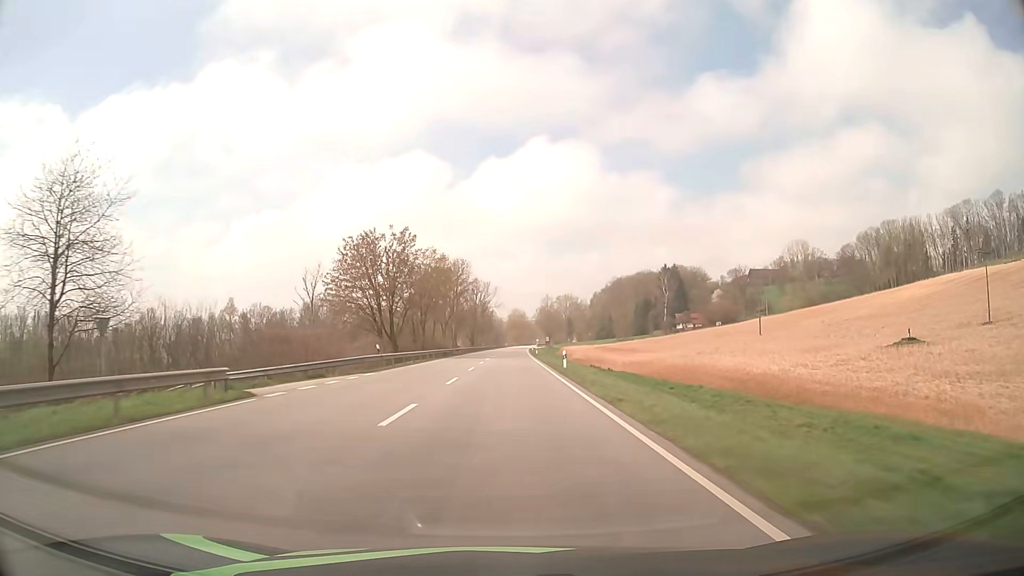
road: primary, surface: asphalt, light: Day
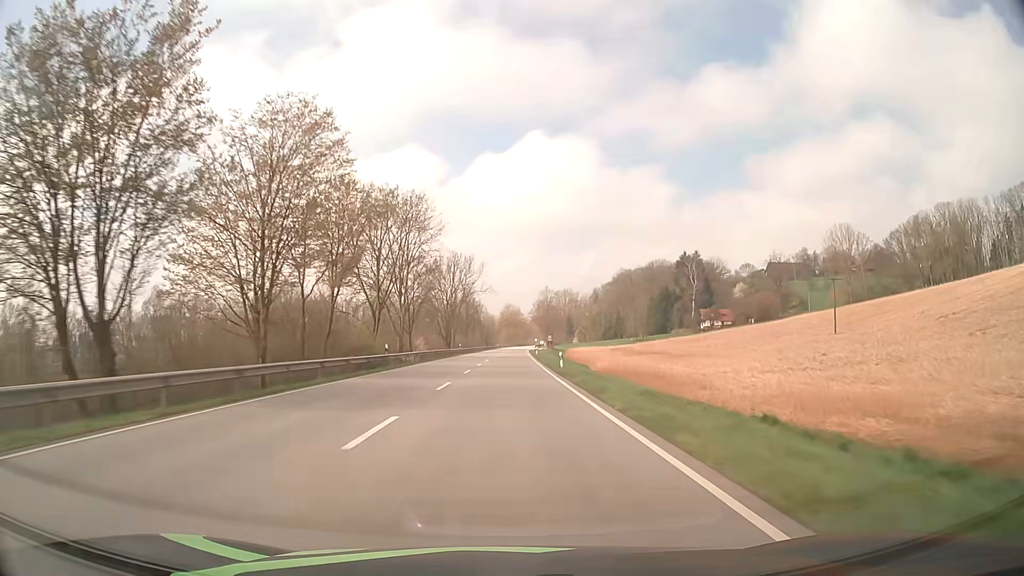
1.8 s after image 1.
(+0.3, +47.5) m; +1°
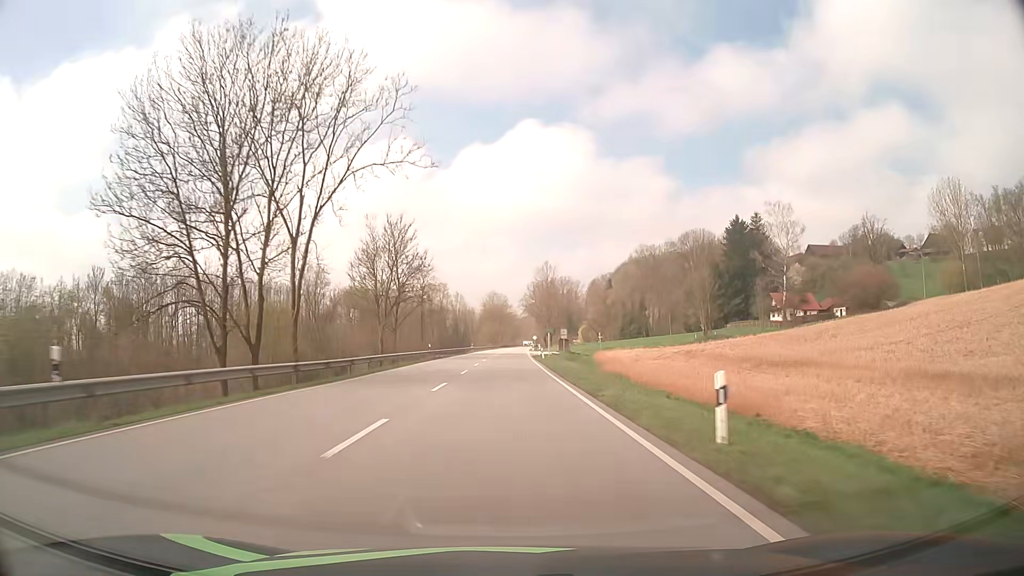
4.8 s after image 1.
(+0.9, +79.1) m; +1°
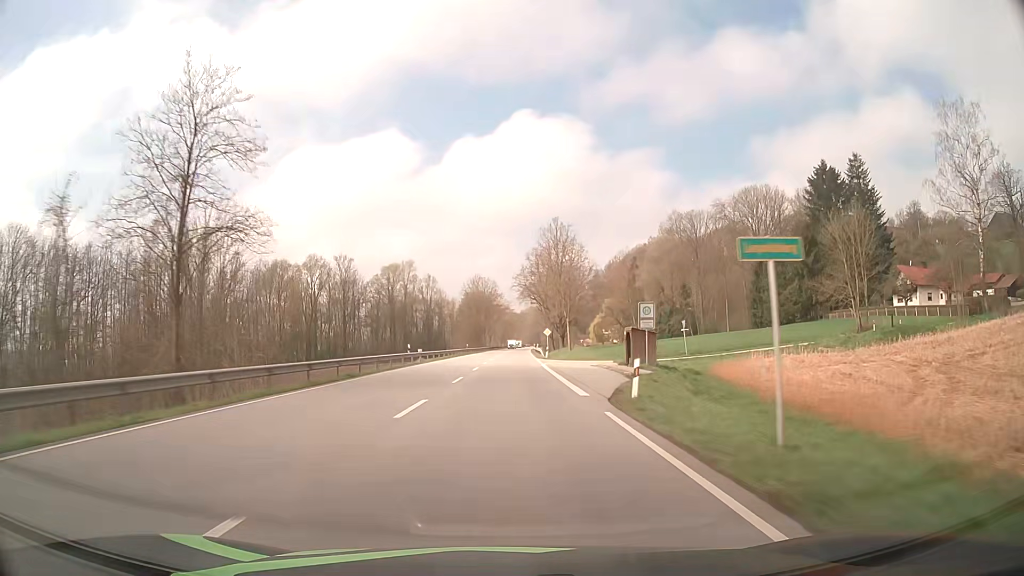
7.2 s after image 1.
(+0.5, +63.2) m; +1°
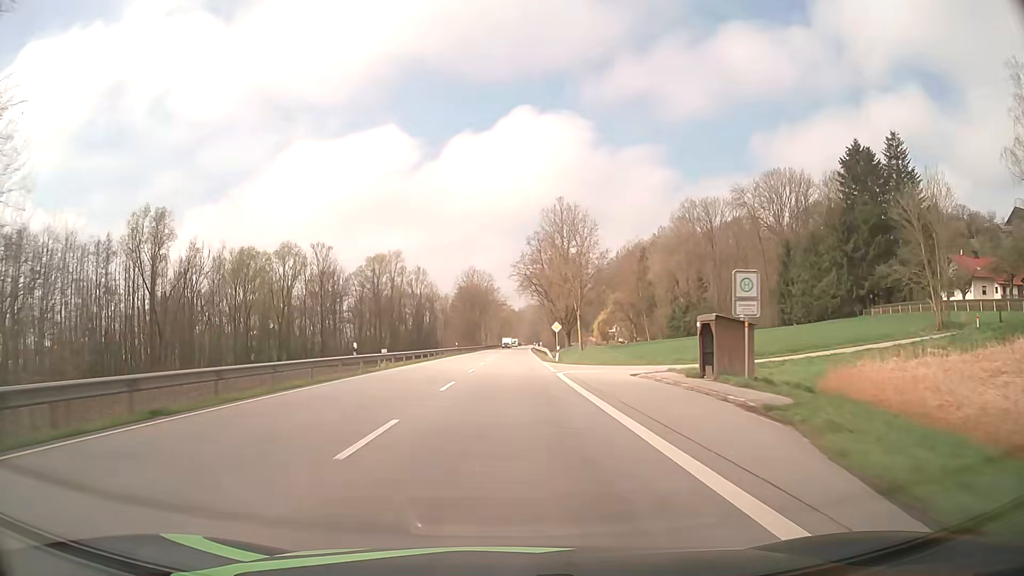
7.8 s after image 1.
(0.0, +15.8) m; 0°
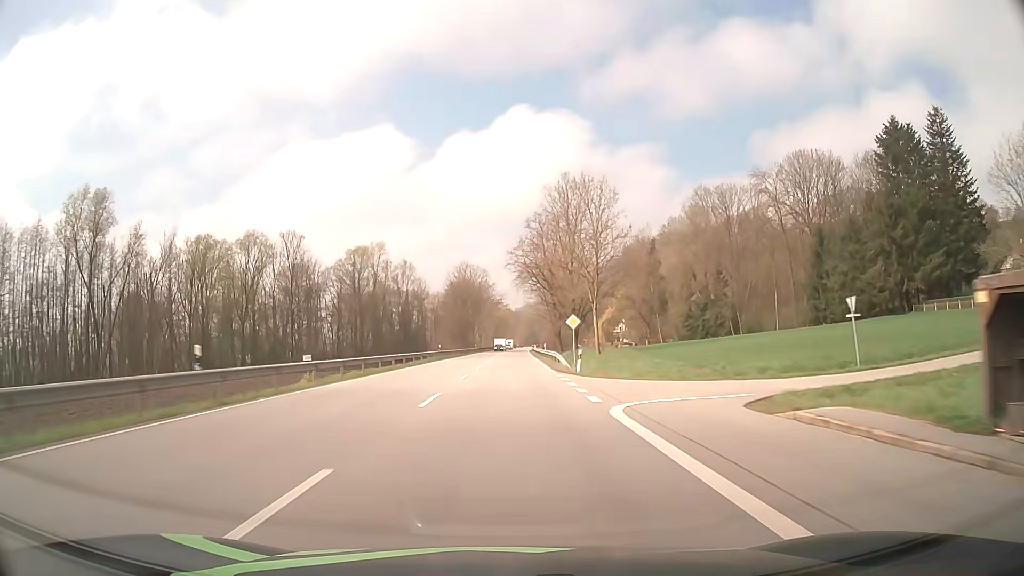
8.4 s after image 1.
(0.0, +15.8) m; 0°
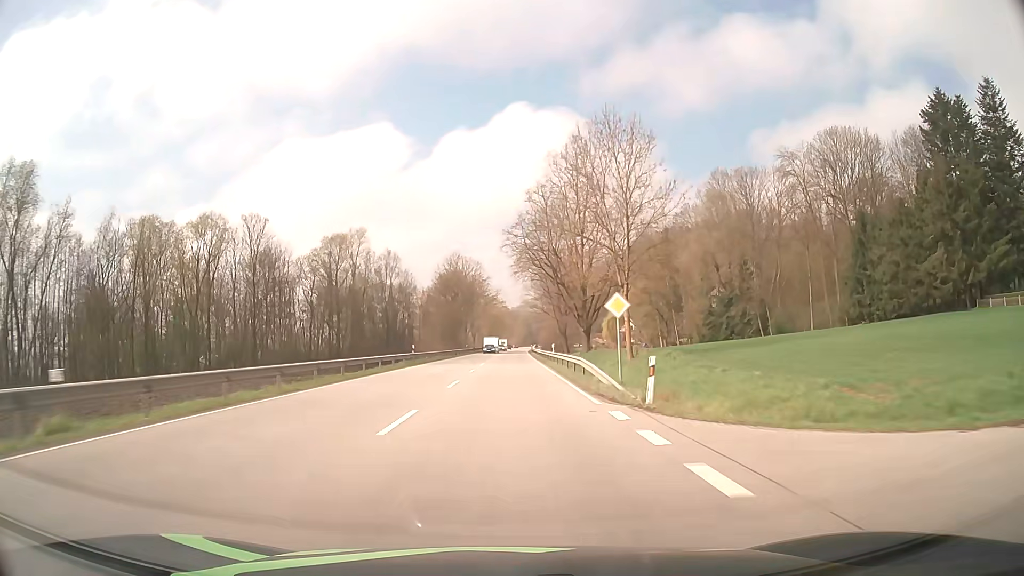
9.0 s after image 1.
(0.0, +15.8) m; 0°
